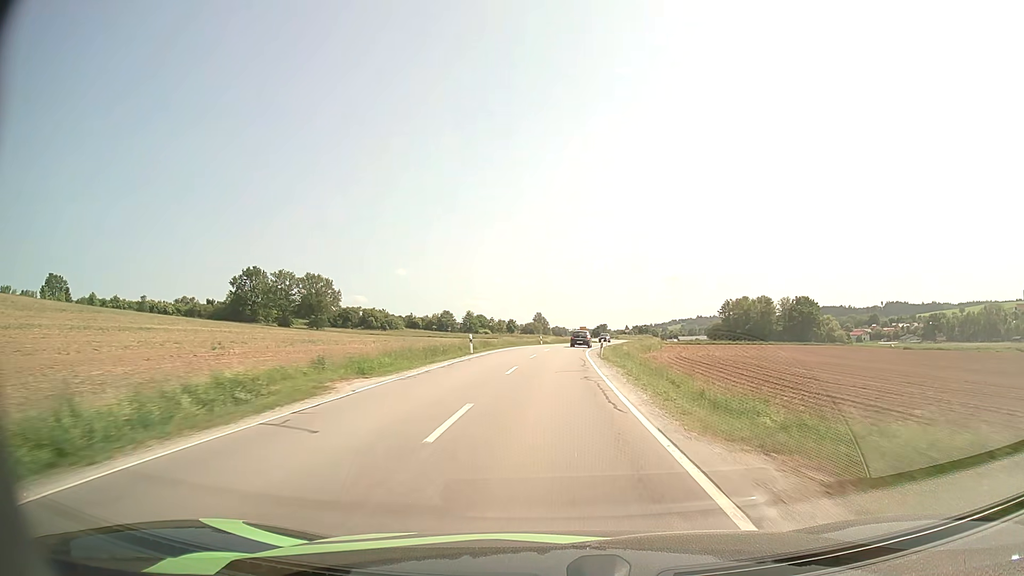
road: secondary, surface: asphalt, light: Day
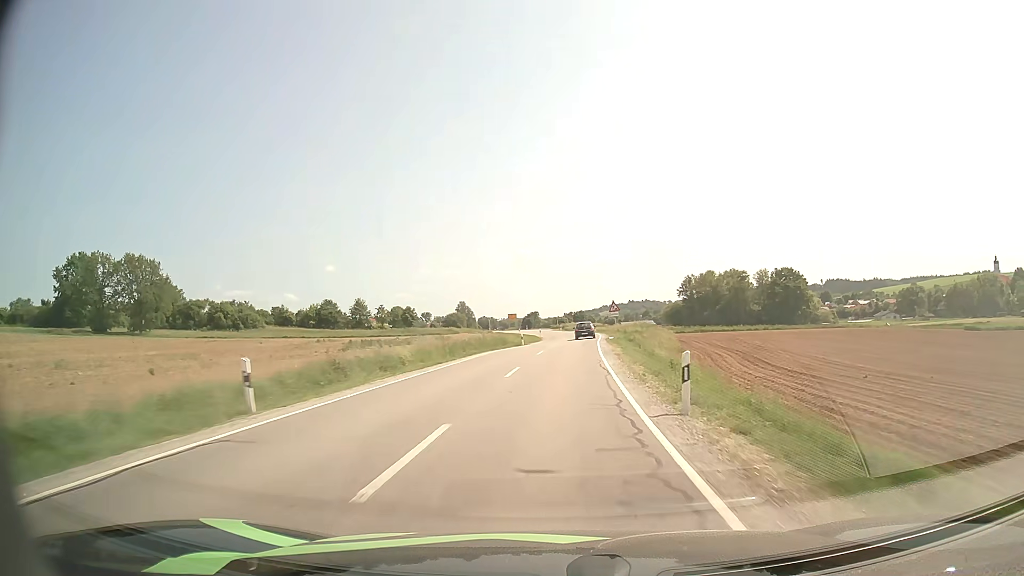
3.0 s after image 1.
(+3.1, +61.6) m; +6°
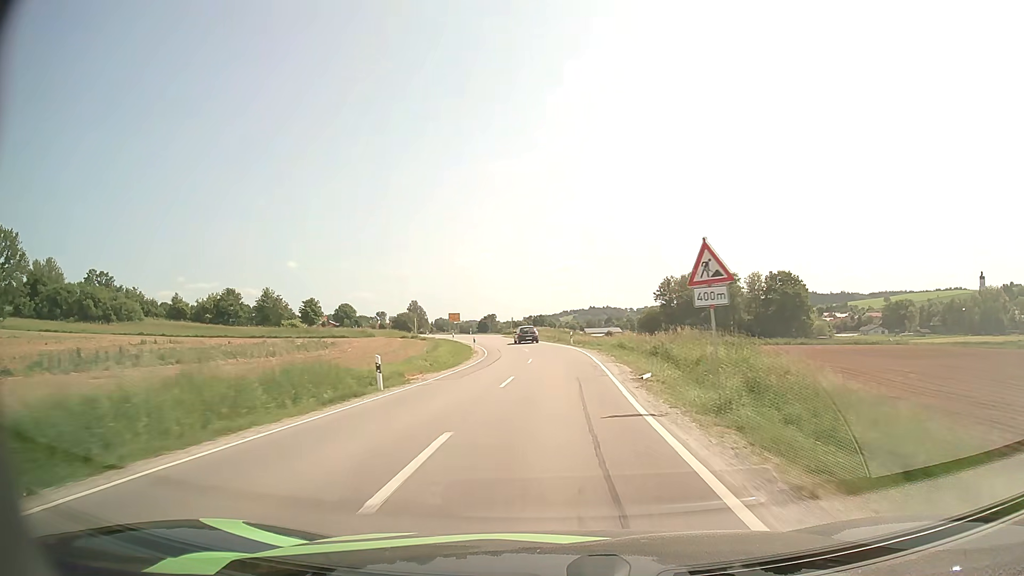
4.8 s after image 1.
(+1.3, +36.5) m; +3°
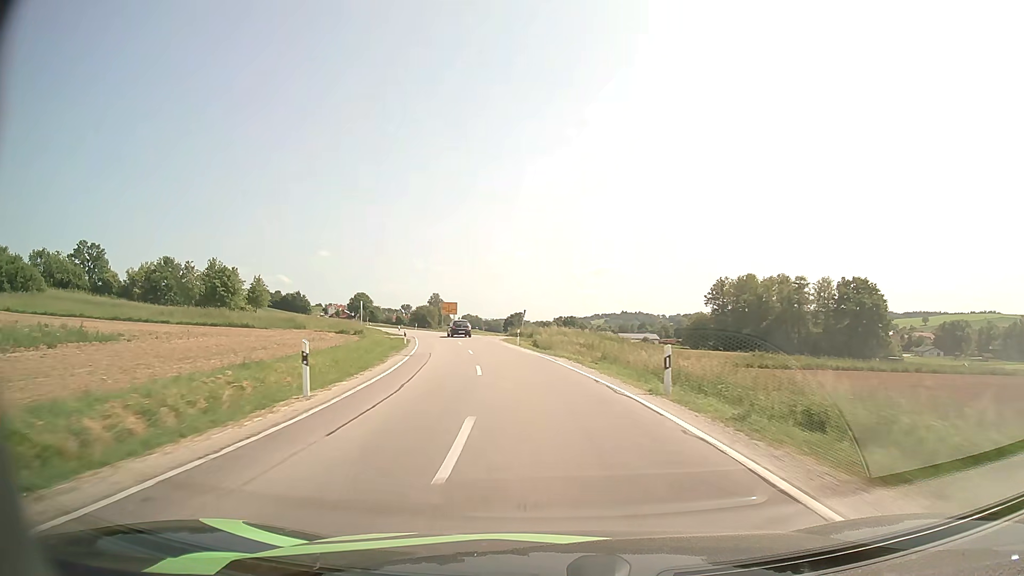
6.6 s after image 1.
(+0.1, +35.6) m; -2°
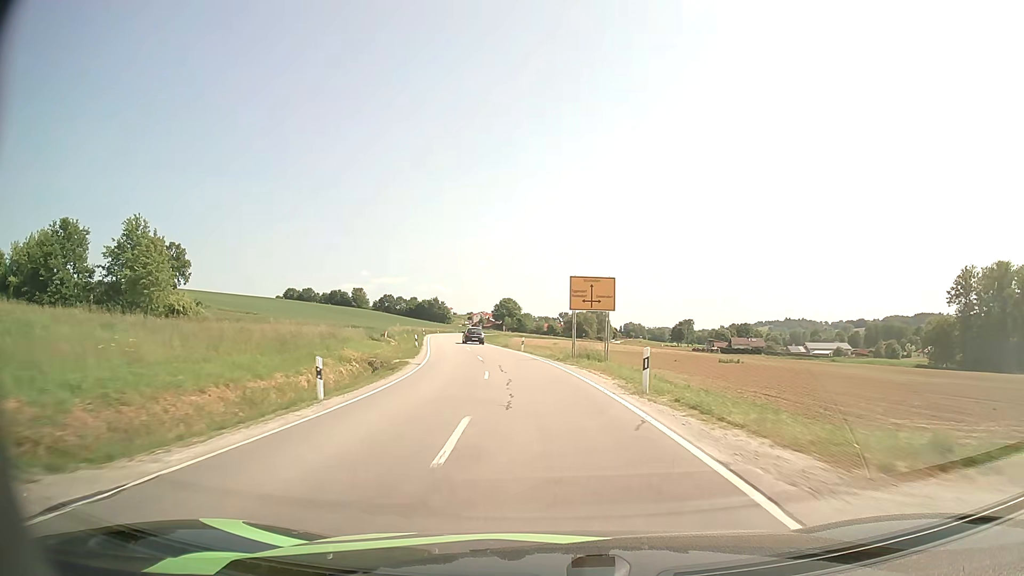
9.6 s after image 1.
(-7.7, +57.5) m; -14°
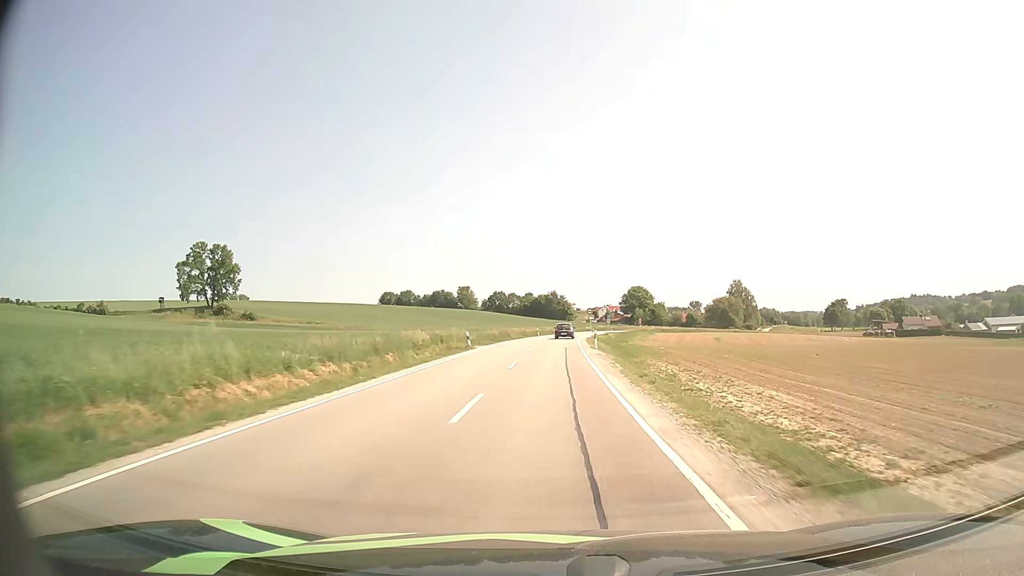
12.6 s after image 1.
(-6.1, +58.2) m; -11°
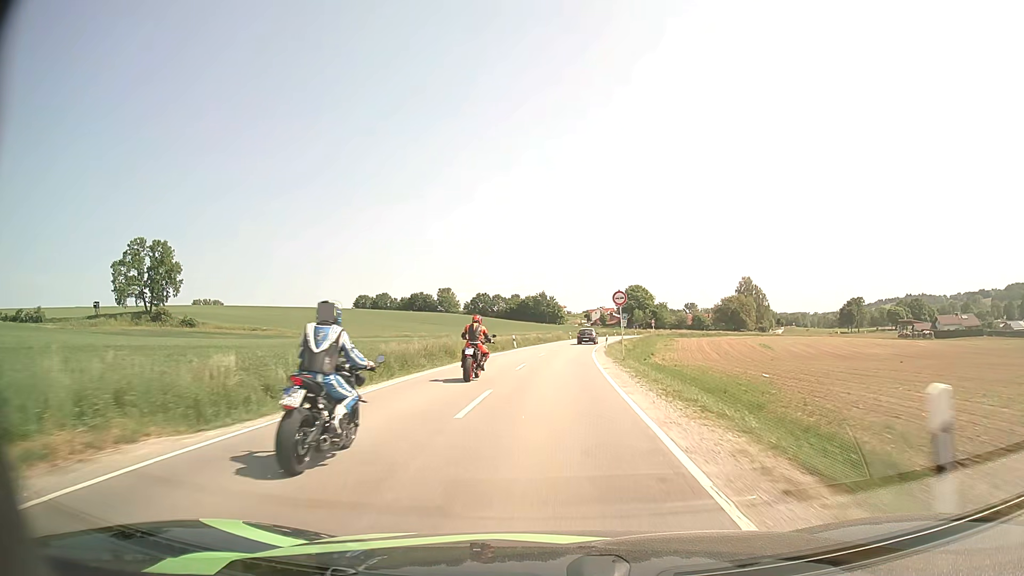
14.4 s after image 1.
(+0.4, +35.2) m; +1°
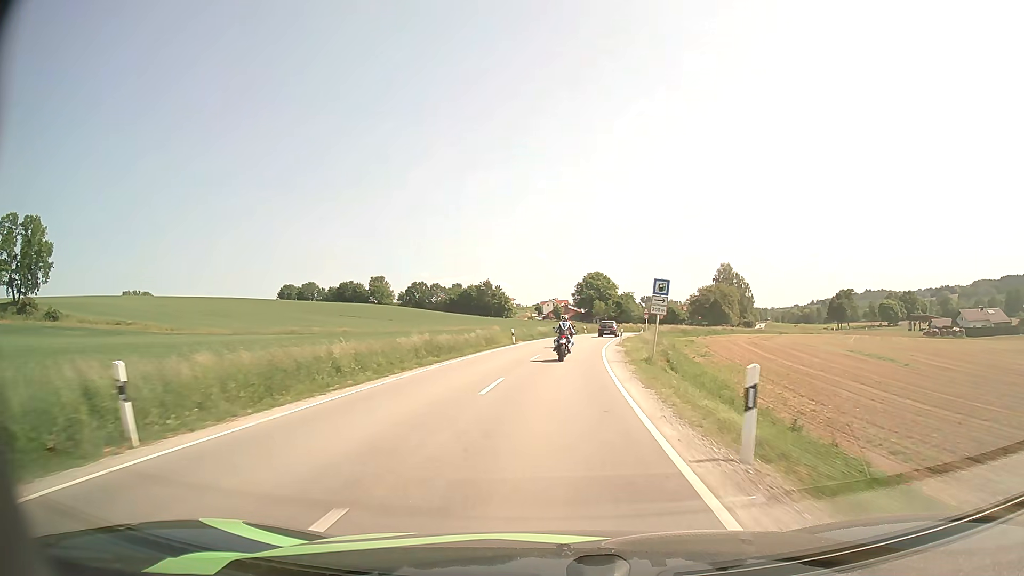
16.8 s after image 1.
(+1.6, +45.0) m; +4°
(0, +10) (0, +20) (+1, +30) (+2, +40) (+3, +50) (+5, +60) (+6, +70) (+8, +79) (+11, +89) (+13, +99) m
